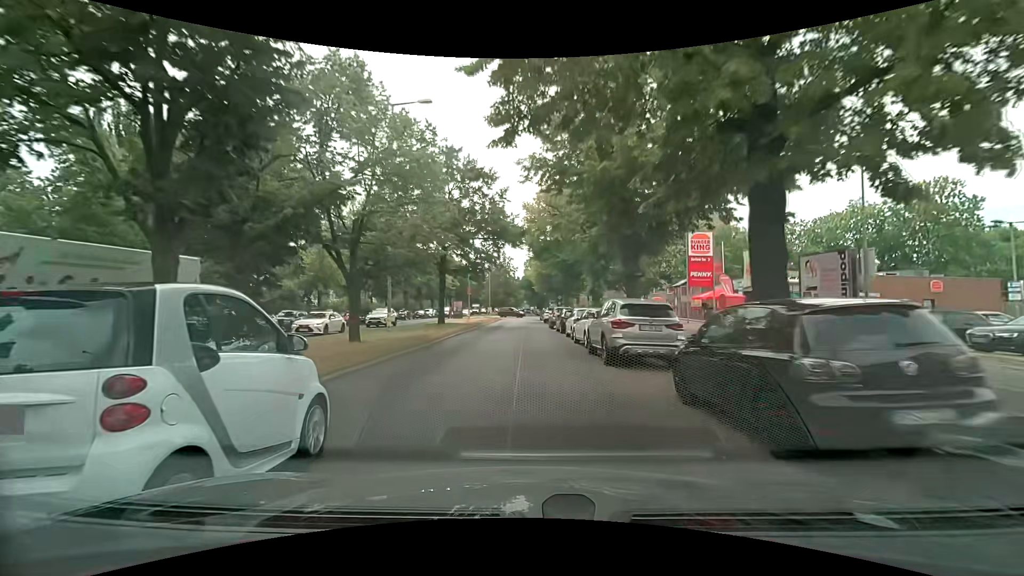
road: primary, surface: asphalt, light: Day
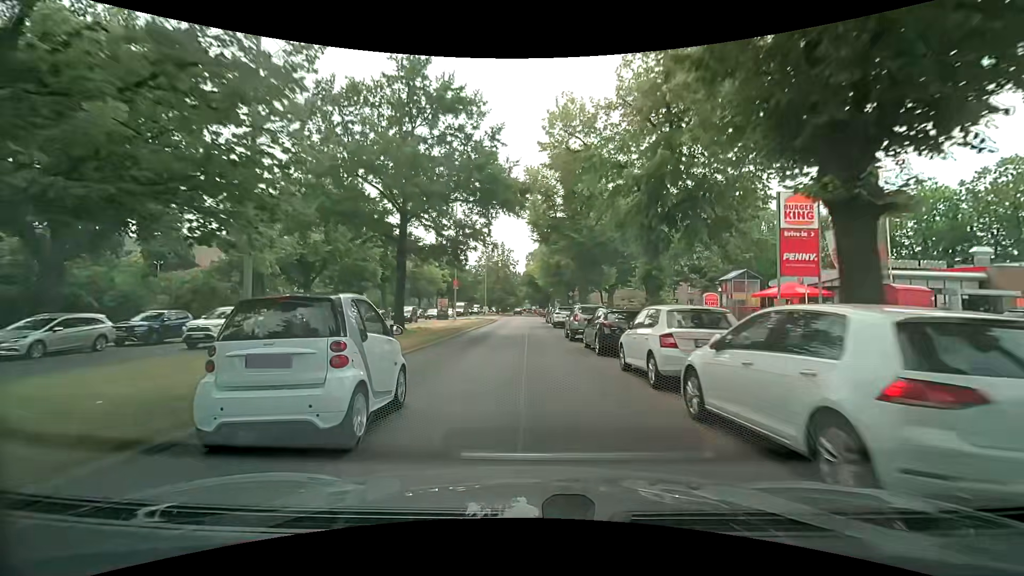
(0.0, +14.2) m; 0°
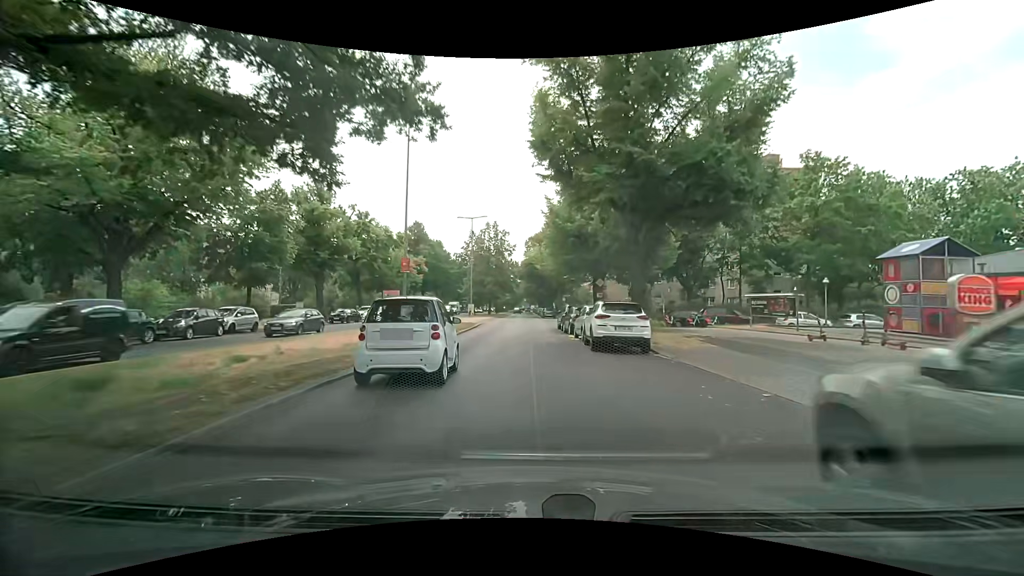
(0.0, +21.2) m; +1°
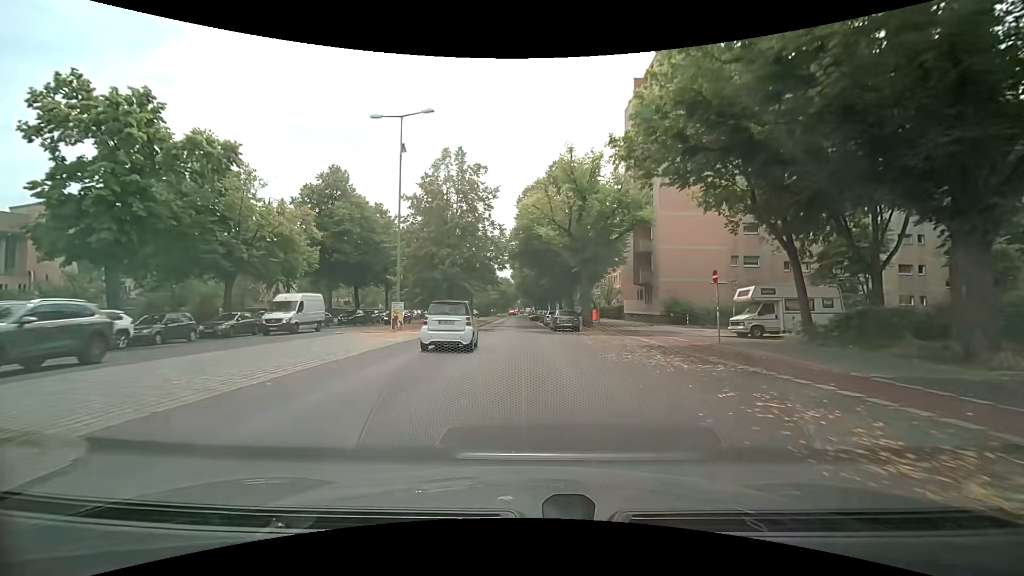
(-0.1, +35.2) m; 0°
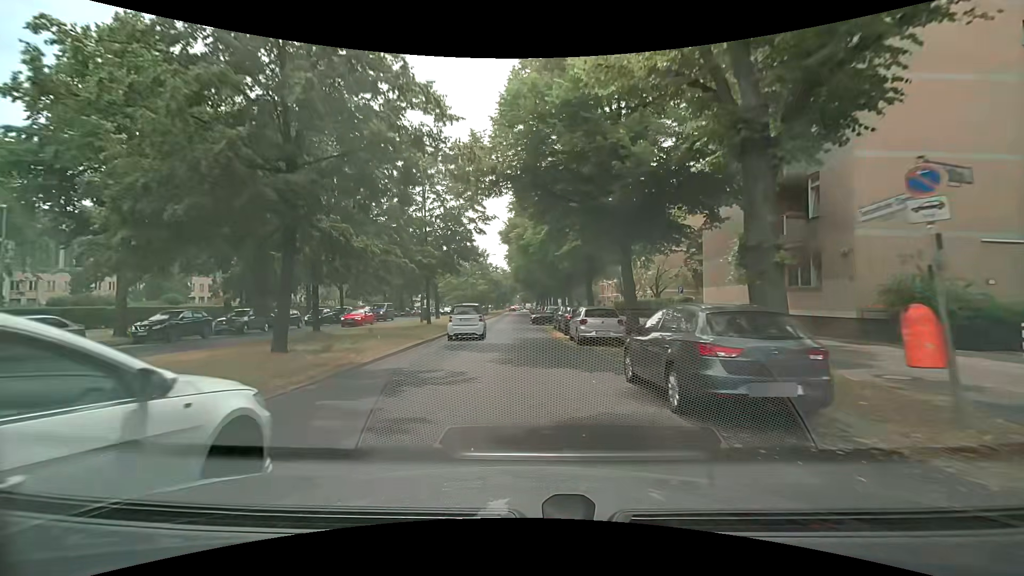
(+0.2, +26.3) m; 0°
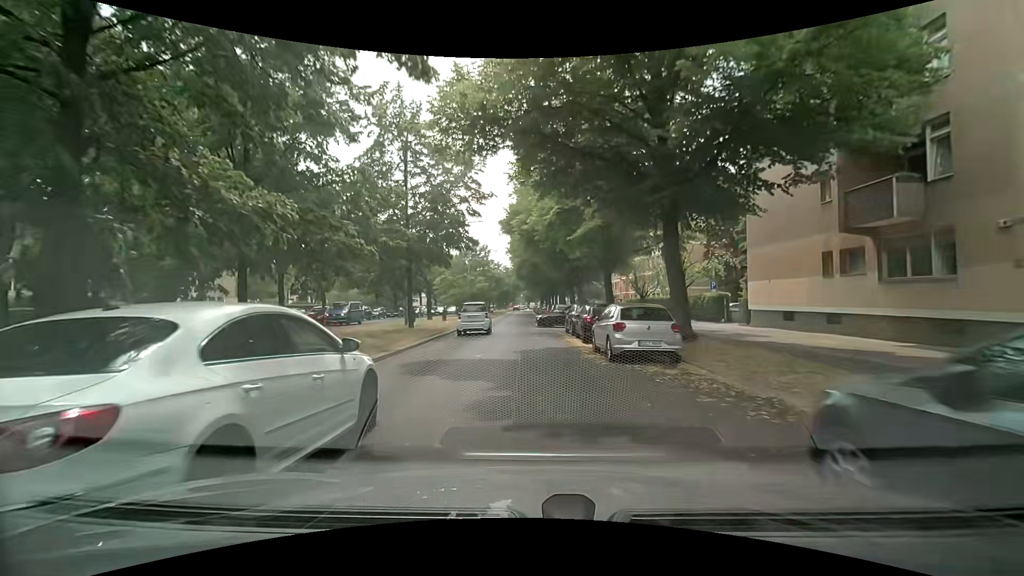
(+0.1, +6.1) m; 0°
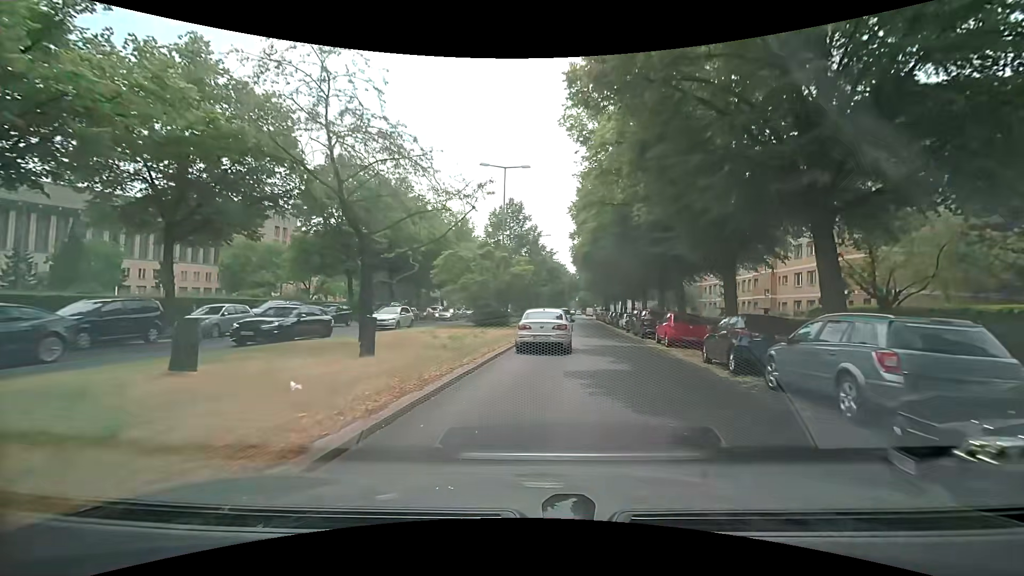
(-1.6, +28.3) m; -6°
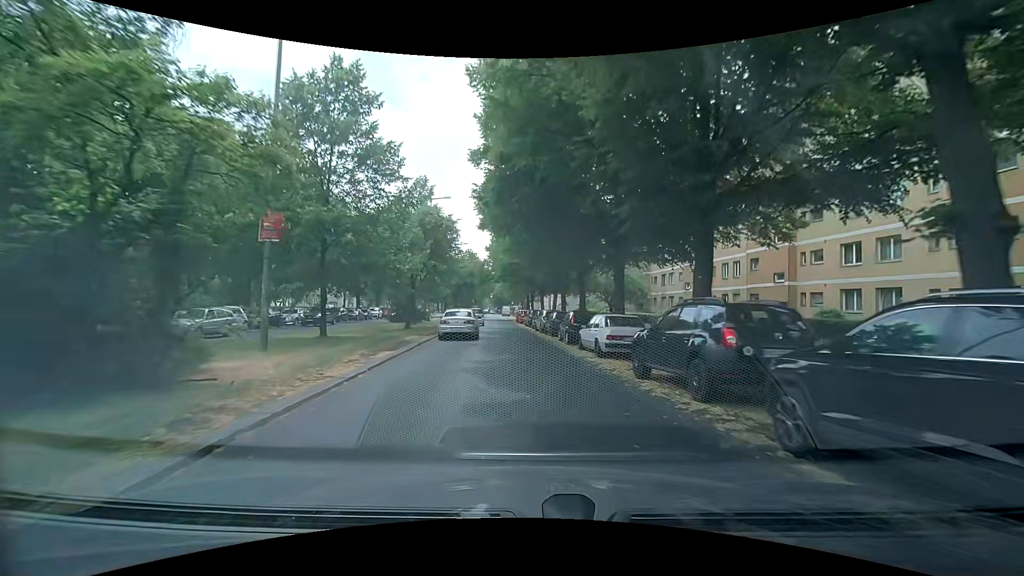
(+2.9, +25.5) m; +10°
(0, +10) (0, +20) (-1, +30) (-2, +40) (-2, +50) (-3, +60) (-3, +70) (-4, +80) (-4, +90) (-4, +100) m
